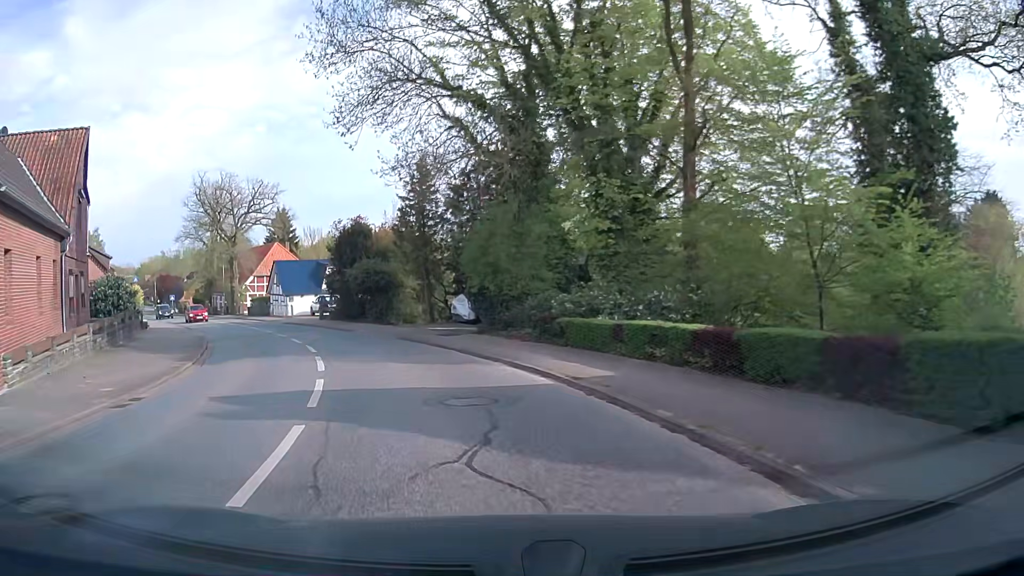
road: secondary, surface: asphalt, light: Day
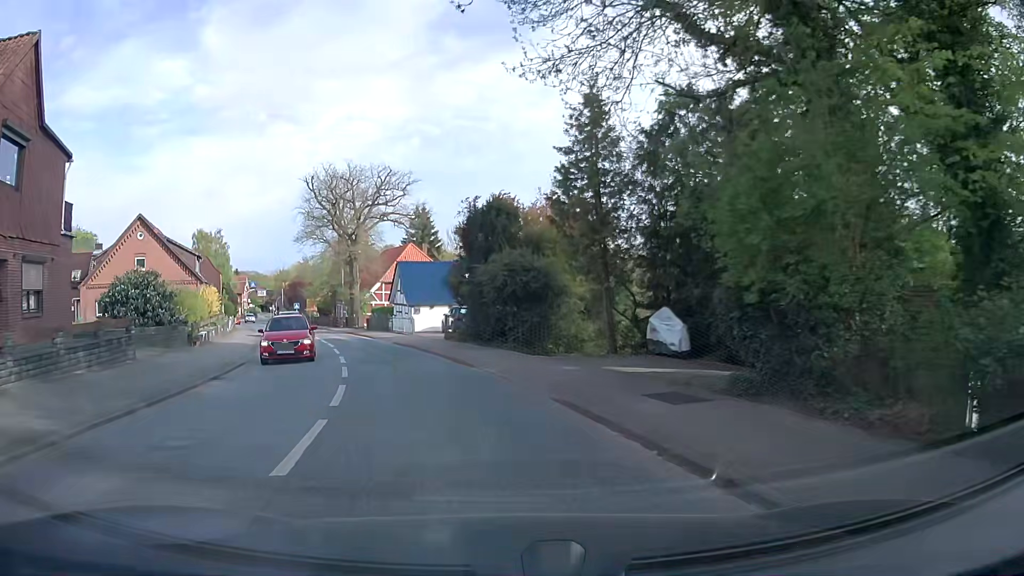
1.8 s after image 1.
(-1.7, +12.9) m; -14°
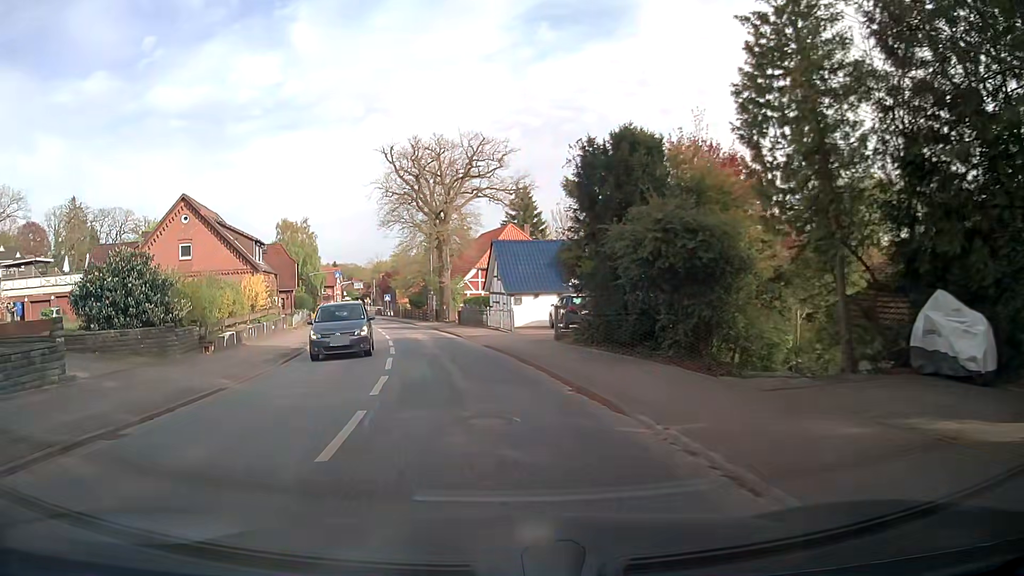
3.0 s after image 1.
(-0.7, +8.9) m; -9°
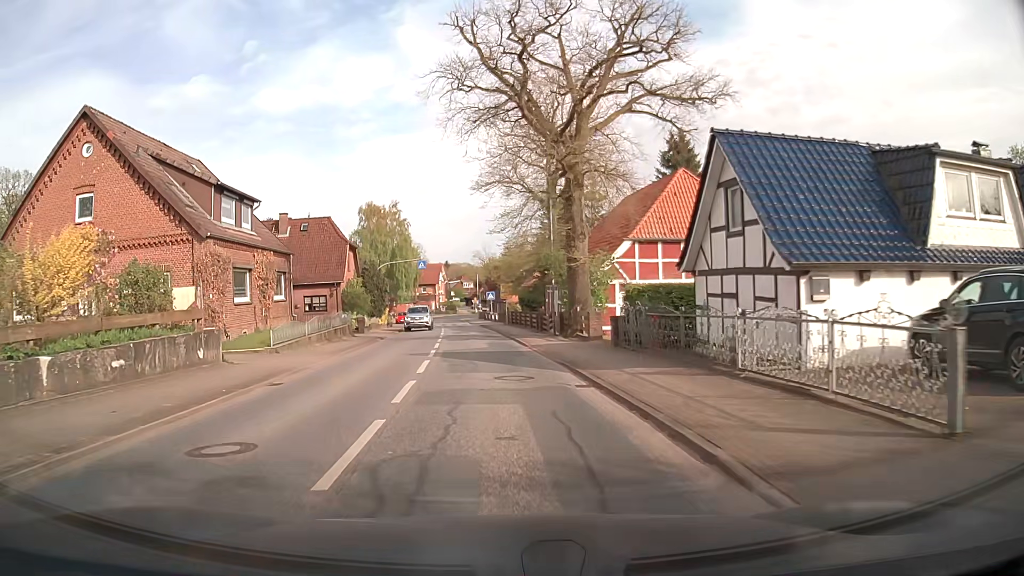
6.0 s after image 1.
(-2.4, +24.1) m; -10°
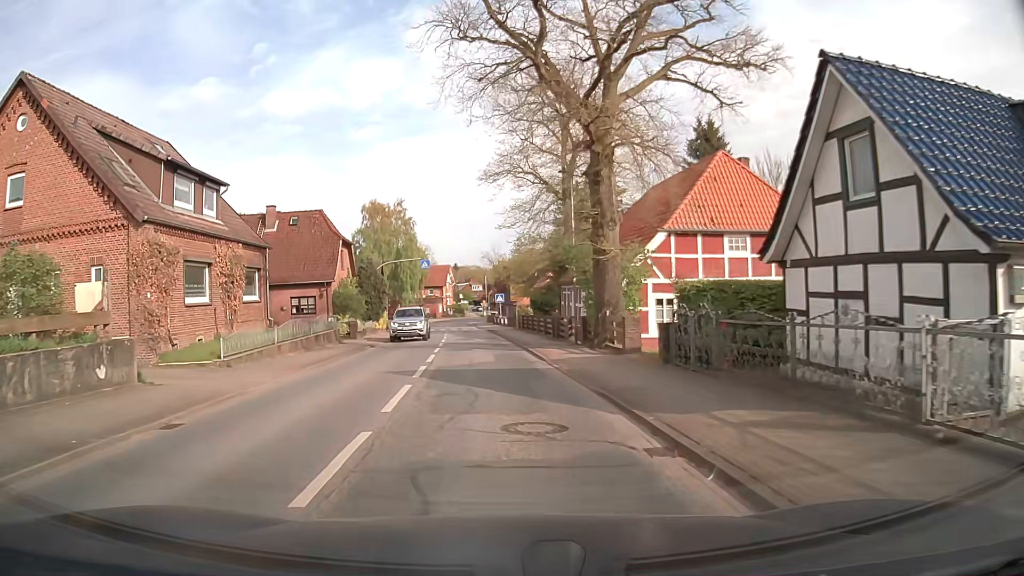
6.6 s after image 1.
(0.0, +5.1) m; 0°
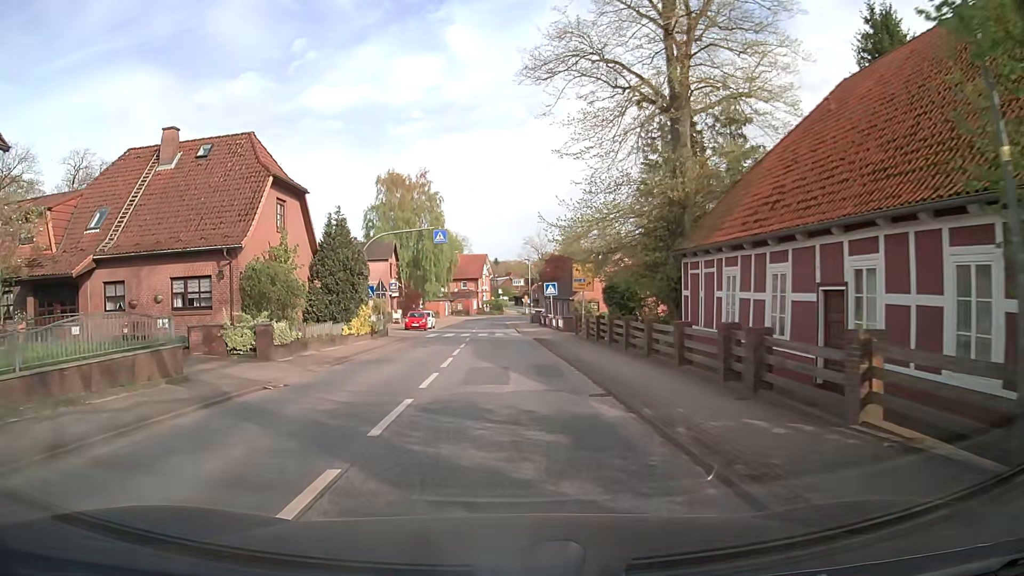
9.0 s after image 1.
(-0.7, +20.5) m; -4°
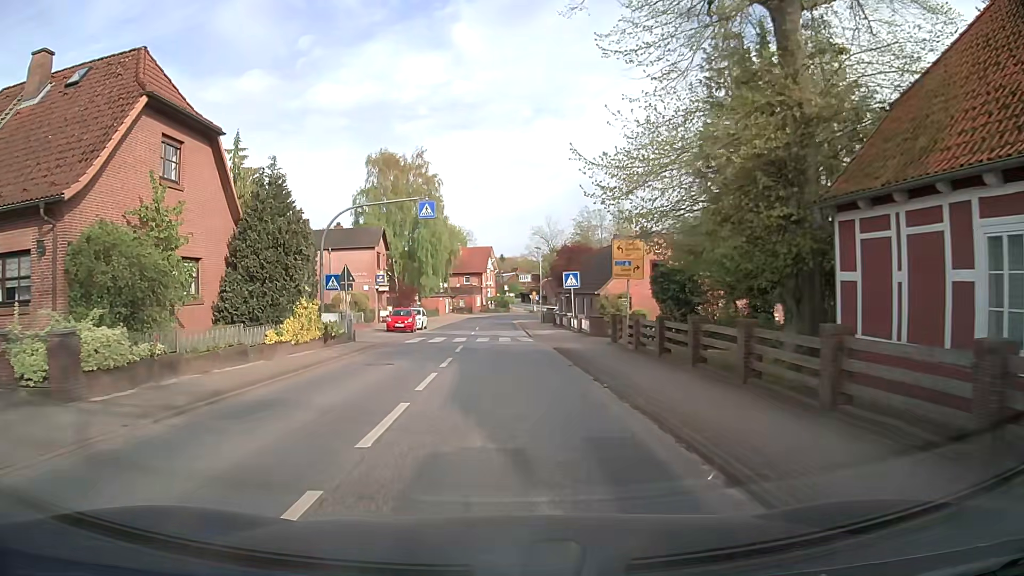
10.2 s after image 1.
(+0.1, +10.0) m; 0°
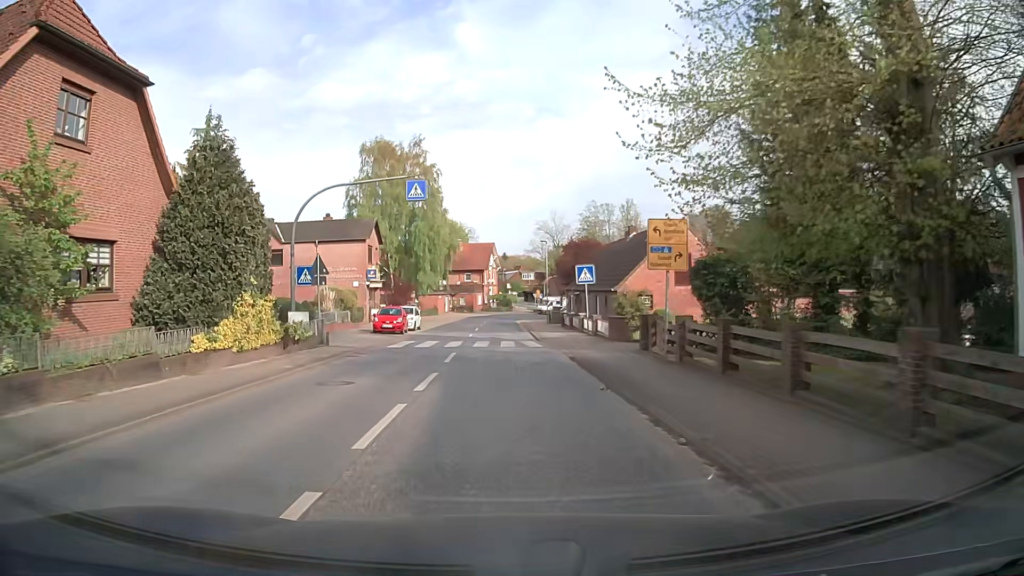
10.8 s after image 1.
(0.0, +4.8) m; 0°
